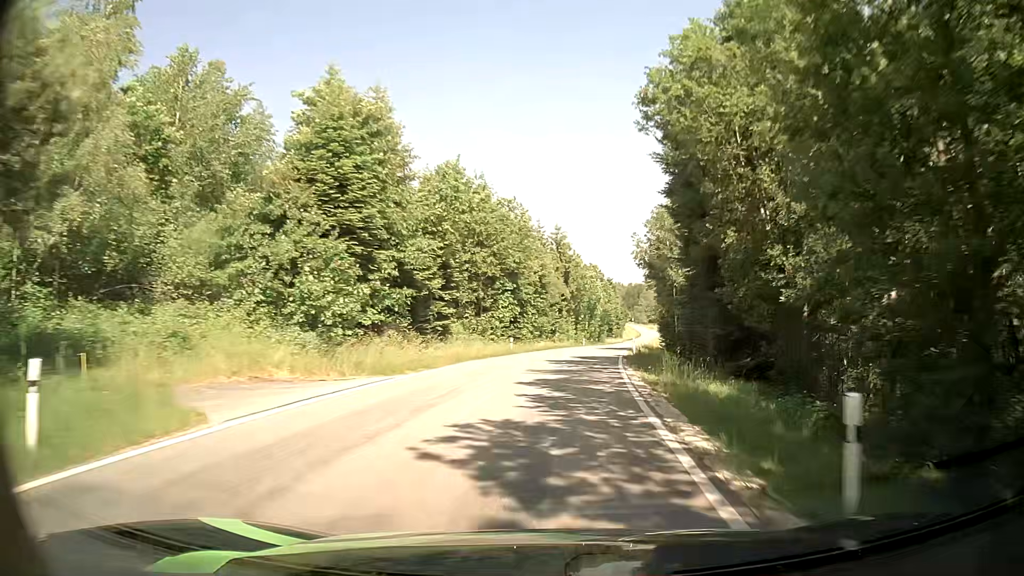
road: tertiary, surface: asphalt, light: Day
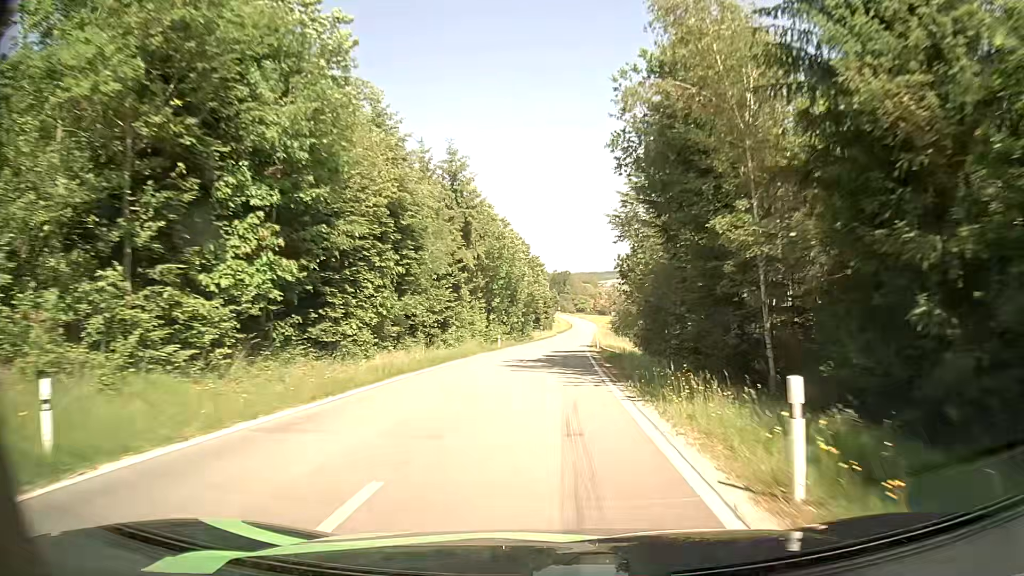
(+2.3, +32.2) m; +7°
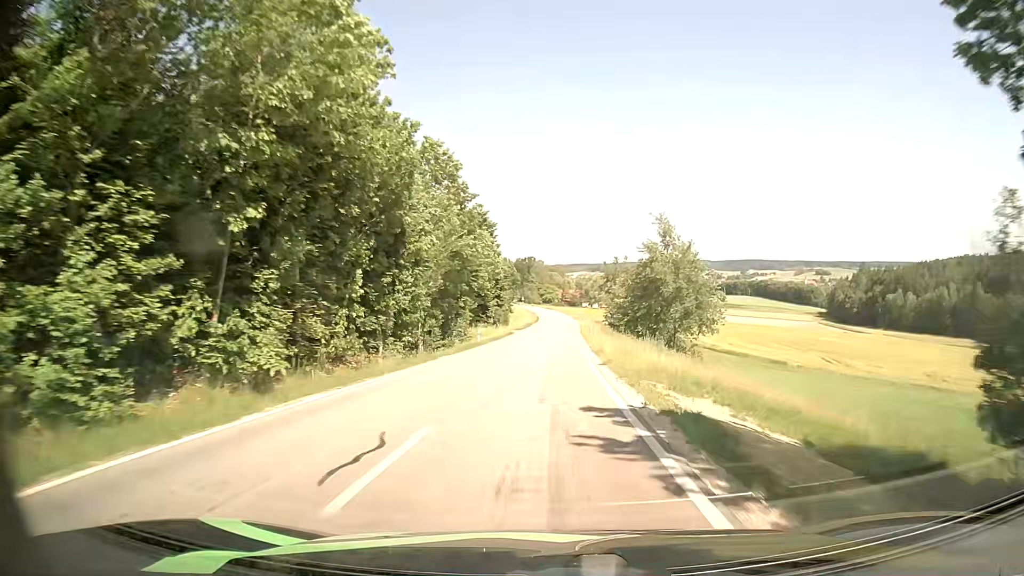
(+1.2, +46.1) m; +3°
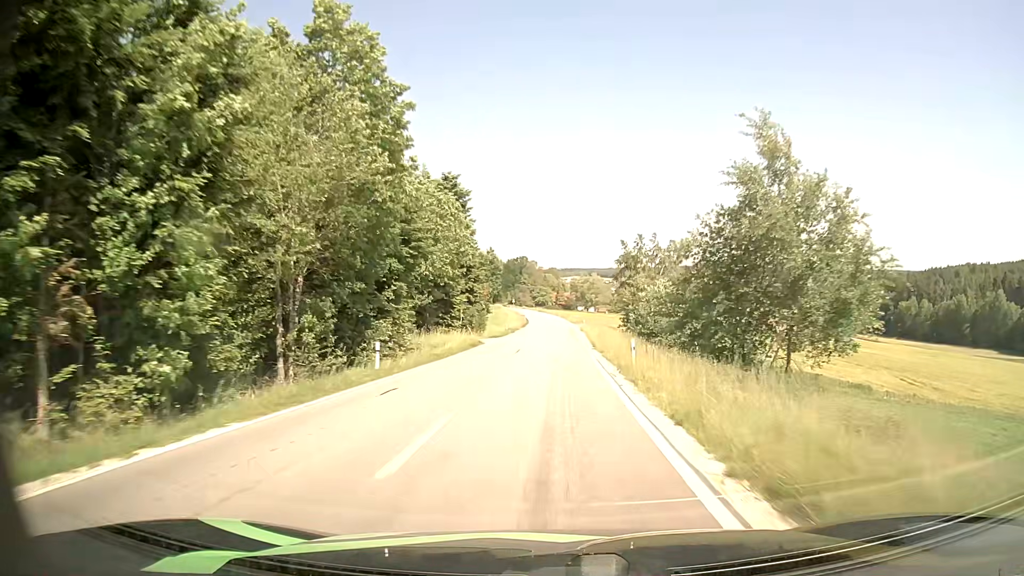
(+0.3, +23.4) m; +1°
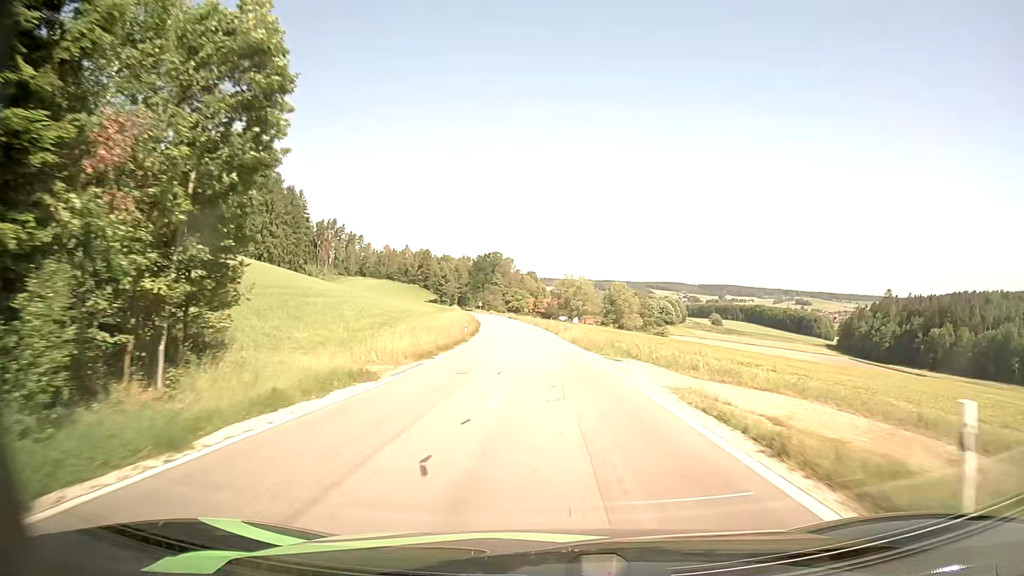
(+0.3, +56.4) m; +2°
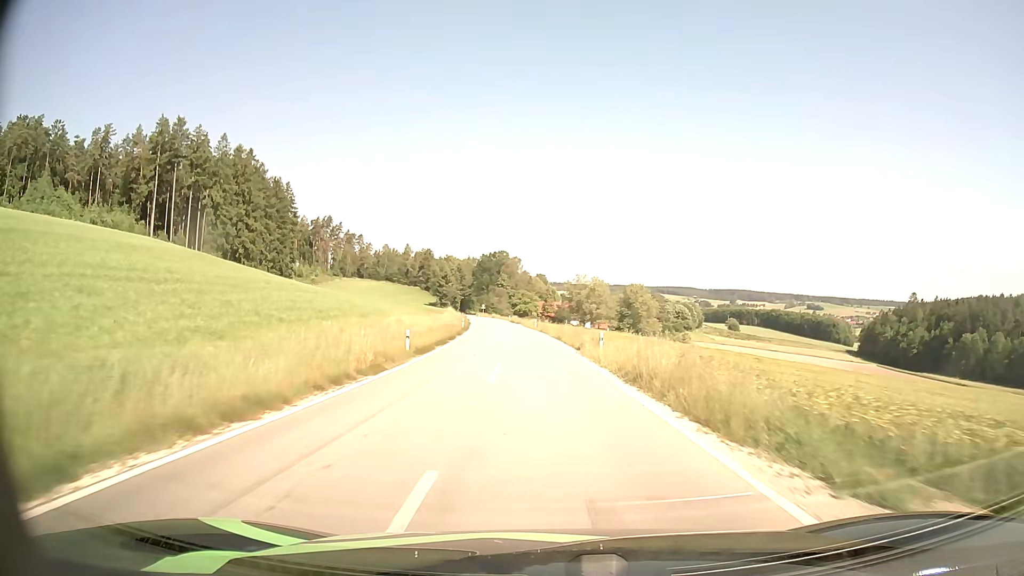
(-0.1, +21.2) m; -1°
(0, +10) (0, +20) (-1, +30) (-2, +40) (-2, +50) (-3, +60) (-4, +70) (-5, +80) (-6, +90) (-7, +100) m
